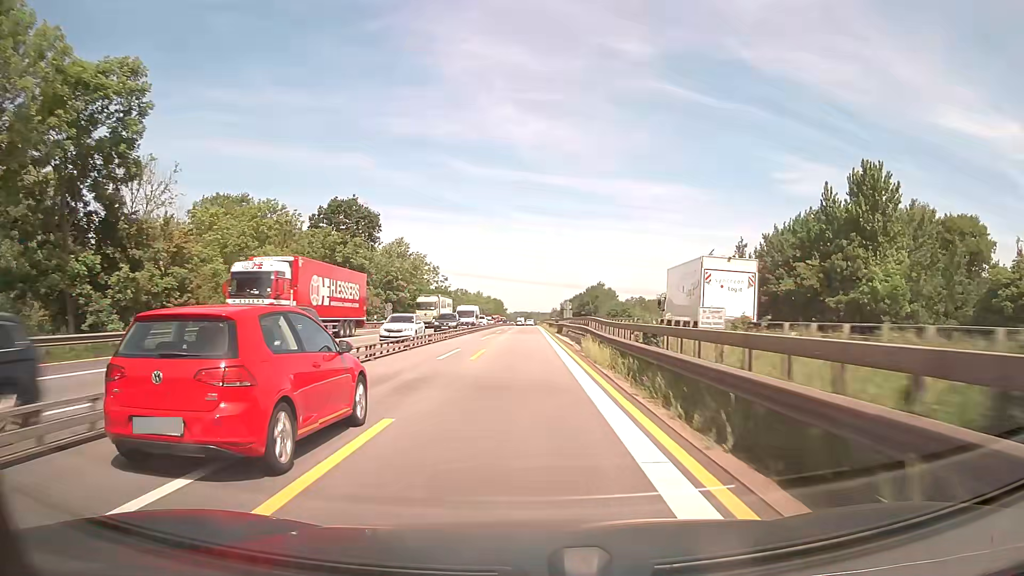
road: motorway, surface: asphalt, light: Day
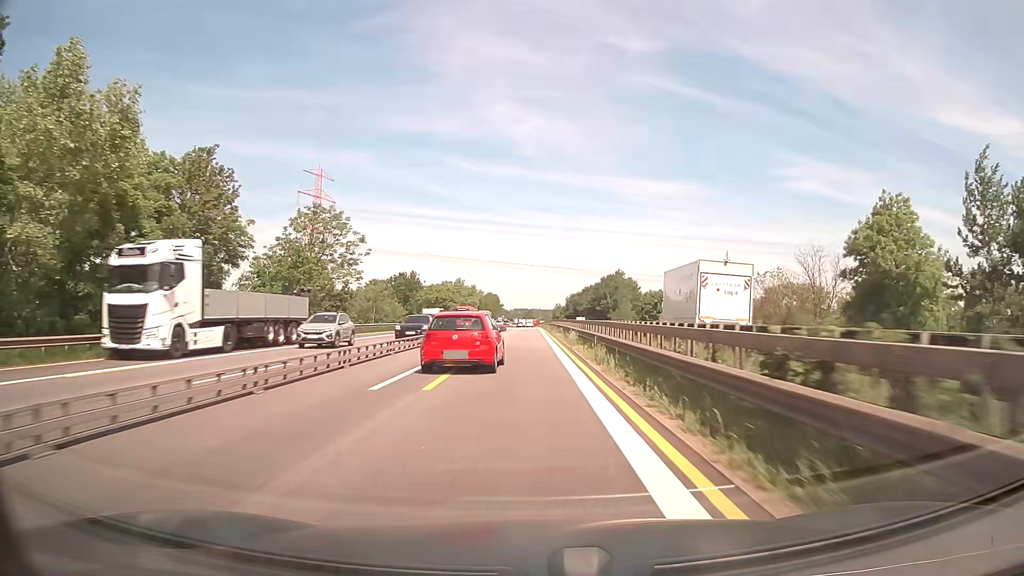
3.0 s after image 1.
(0.0, +62.9) m; 0°
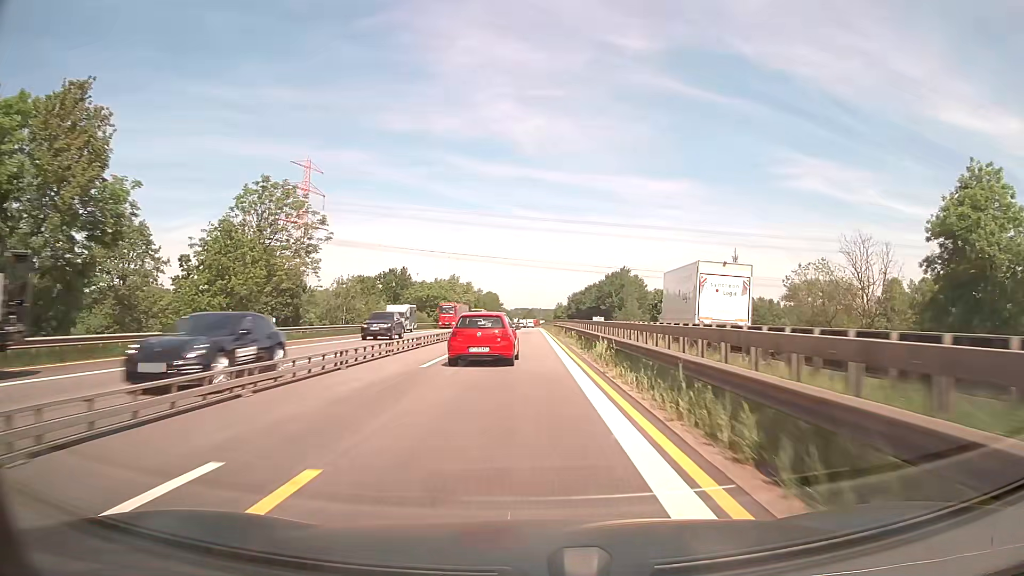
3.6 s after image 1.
(0.0, +12.6) m; 0°
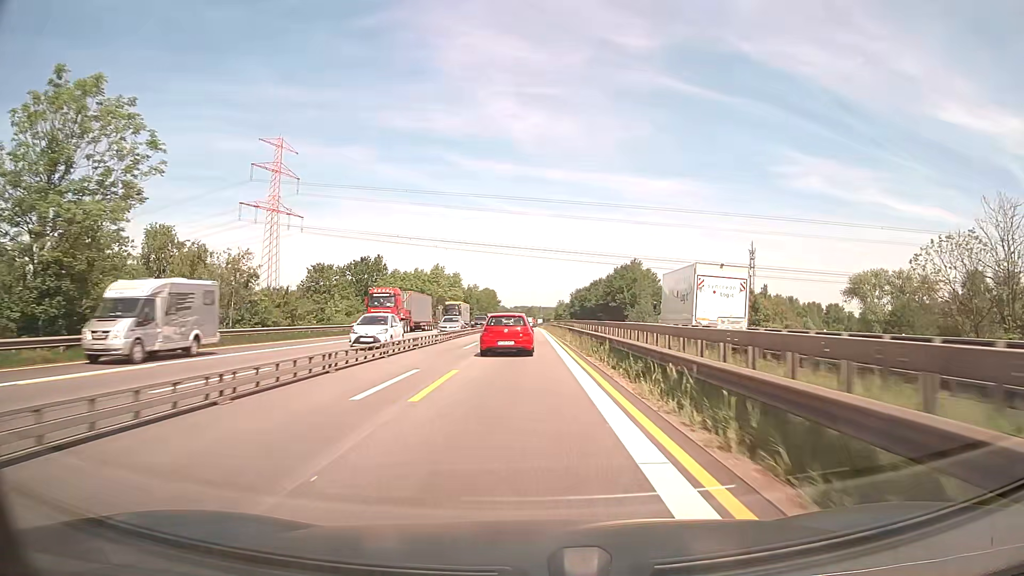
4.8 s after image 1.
(0.0, +25.1) m; 0°
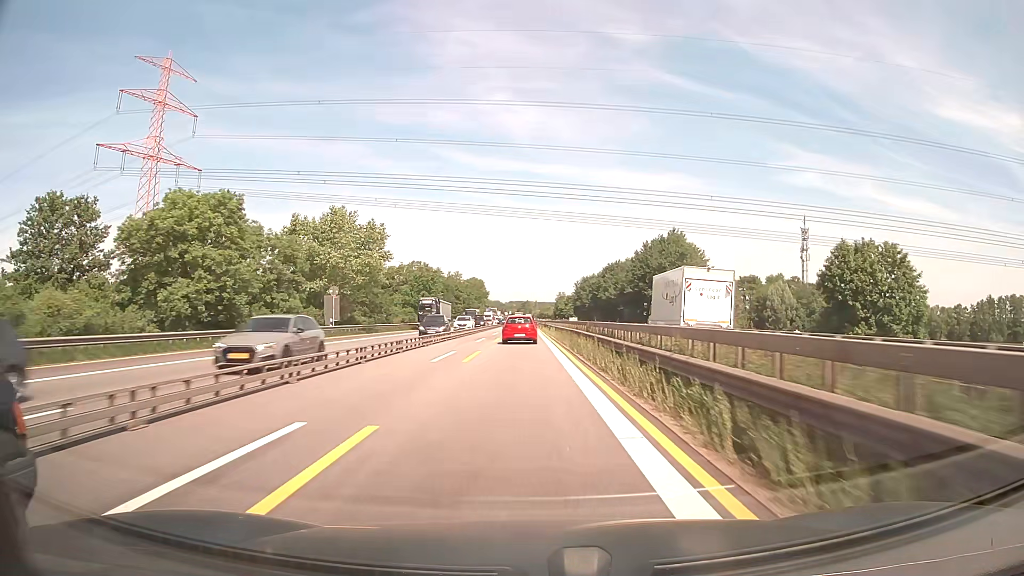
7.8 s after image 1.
(+0.2, +62.8) m; 0°
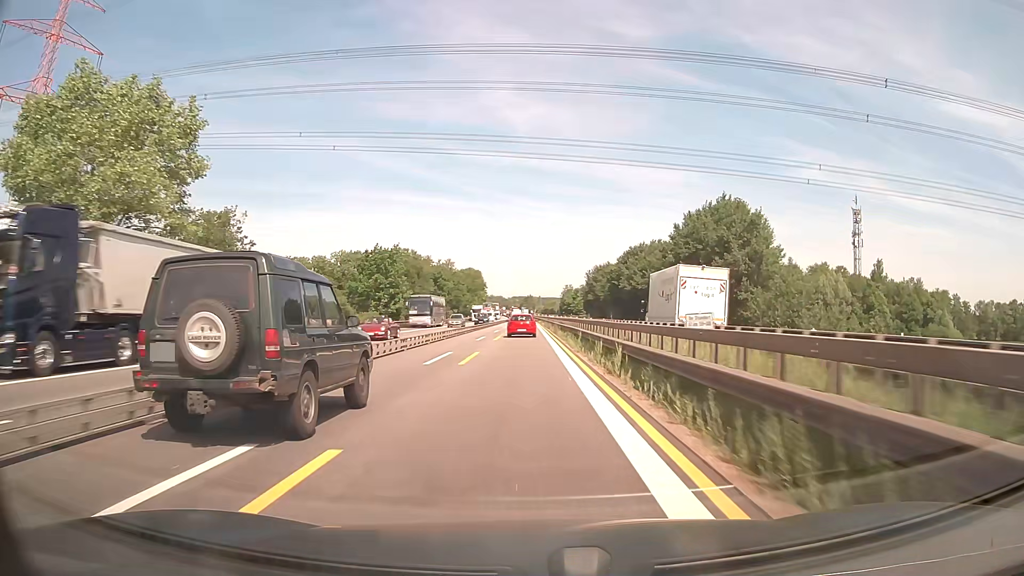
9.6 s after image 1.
(0.0, +37.7) m; 0°
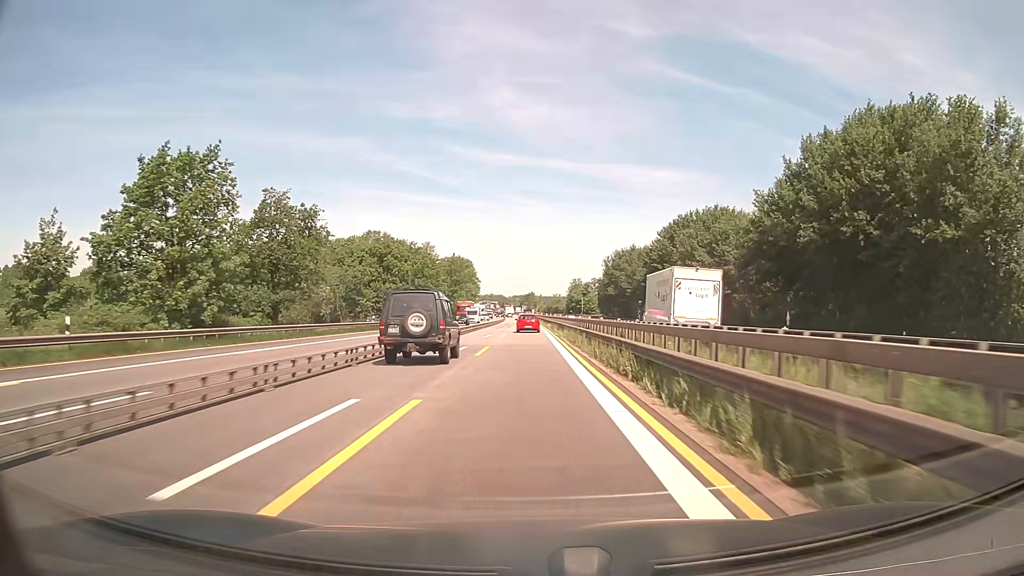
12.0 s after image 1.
(-0.1, +50.4) m; 0°
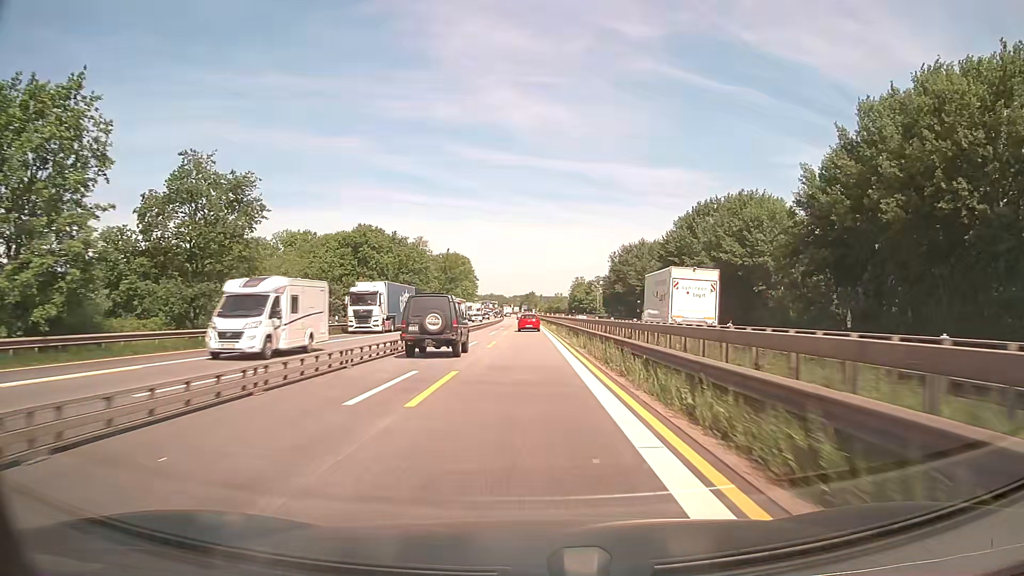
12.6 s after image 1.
(0.0, +12.6) m; 0°
(0, +10) (0, +20) (0, +30) (0, +40) (0, +50) (0, +60) (0, +70) (0, +80) (0, +90) (-1, +100) m
